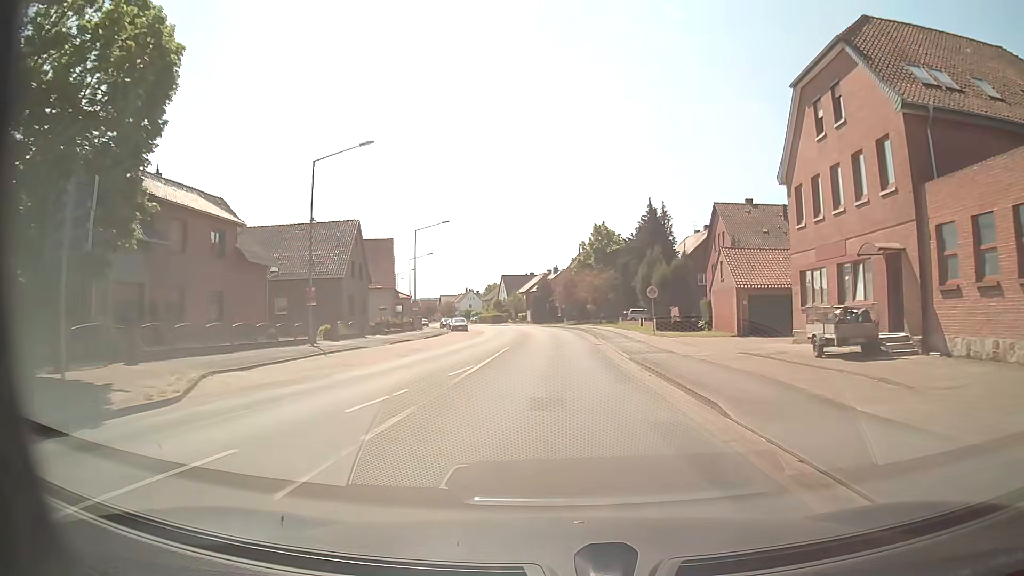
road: secondary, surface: asphalt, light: Day
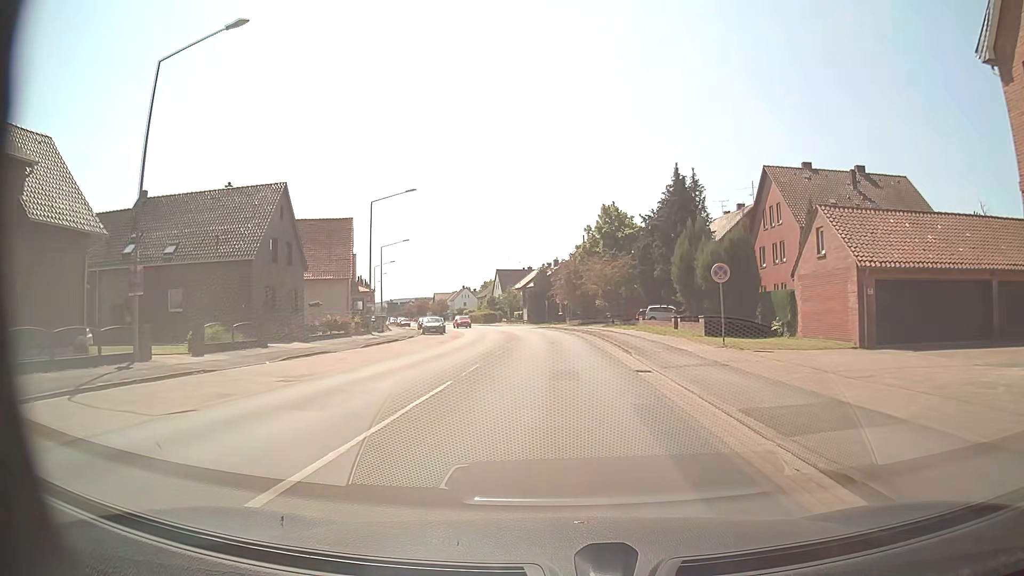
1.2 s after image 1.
(0.0, +16.0) m; 0°
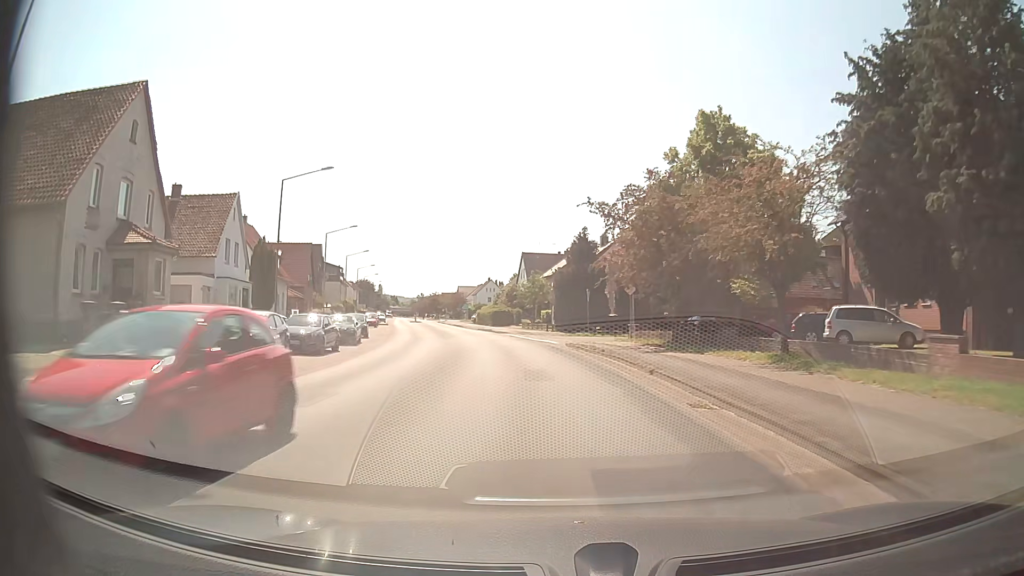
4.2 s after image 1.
(-0.8, +38.8) m; -4°
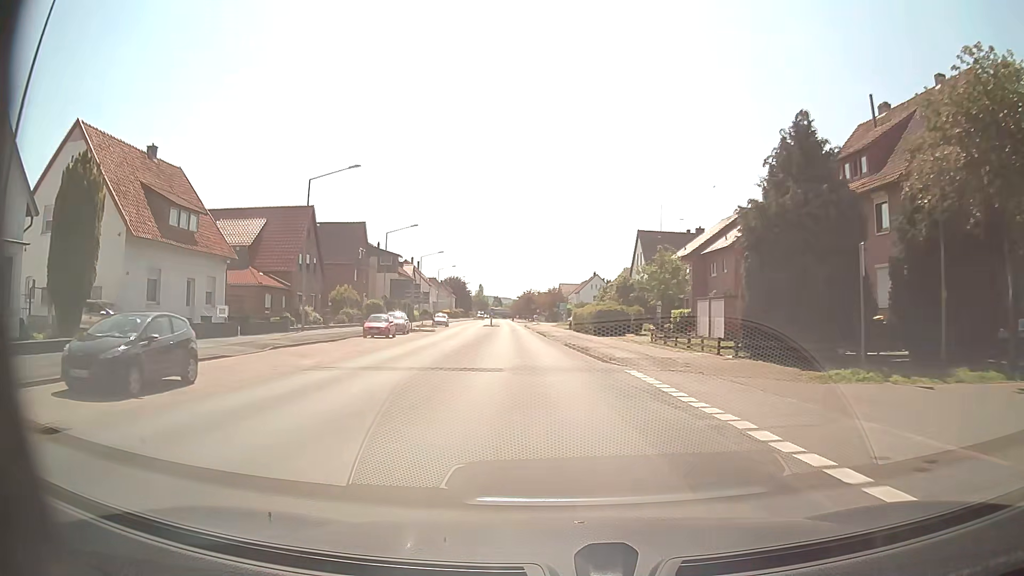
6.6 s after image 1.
(-2.4, +30.5) m; -9°
(0, +10) (-1, +20) (-1, +30) (-2, +40) (-3, +50) (-4, +60) (-4, +70) (-5, +80) (-6, +90) (-7, +100) m
